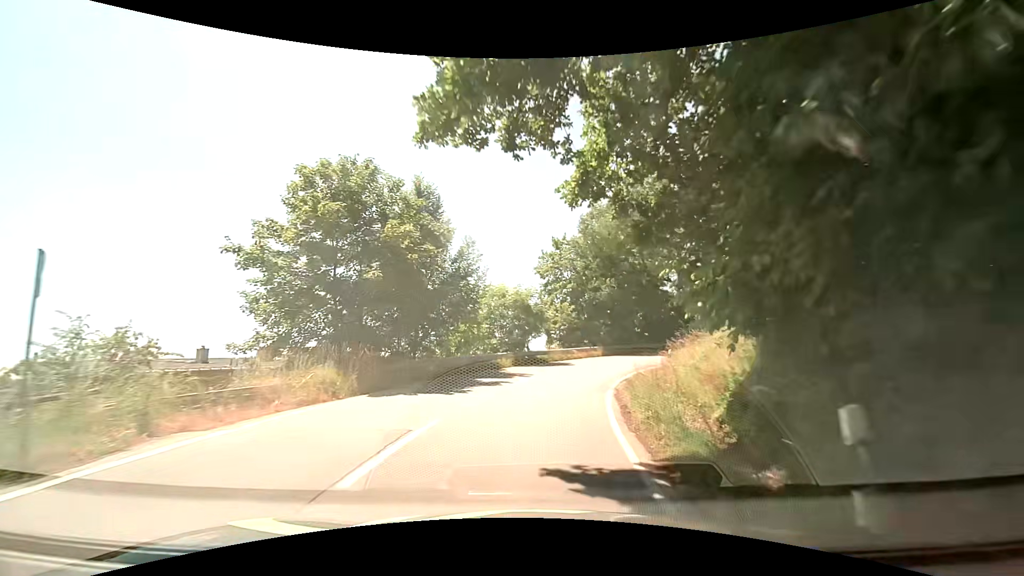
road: tertiary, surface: asphalt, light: Day
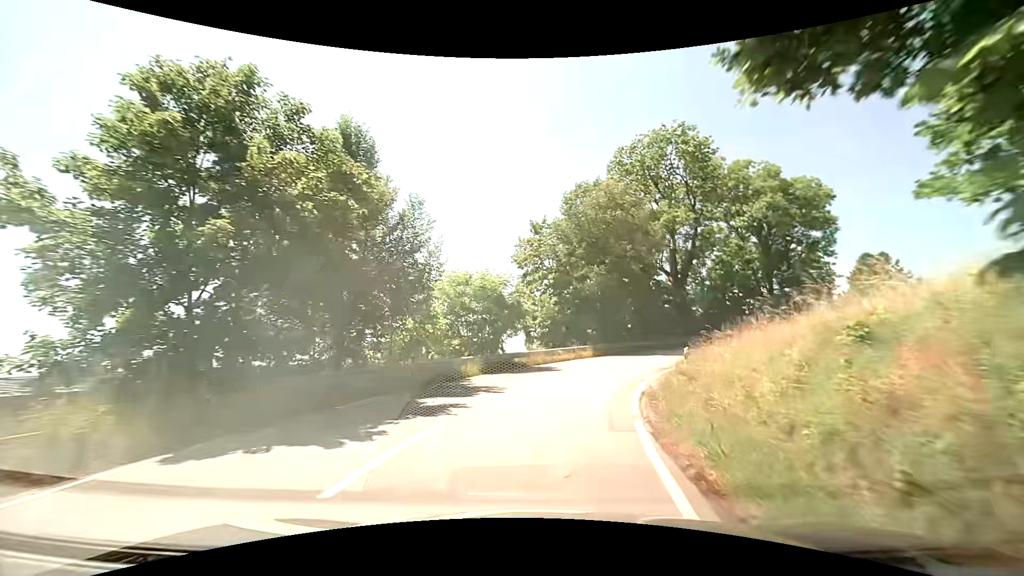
(+0.2, +6.4) m; +3°
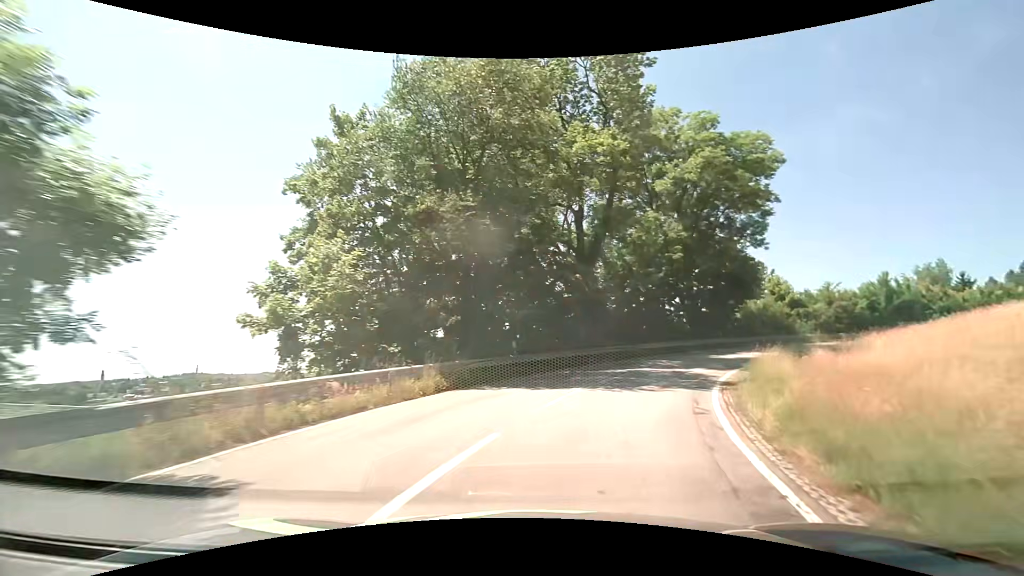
(+2.1, +18.6) m; +15°
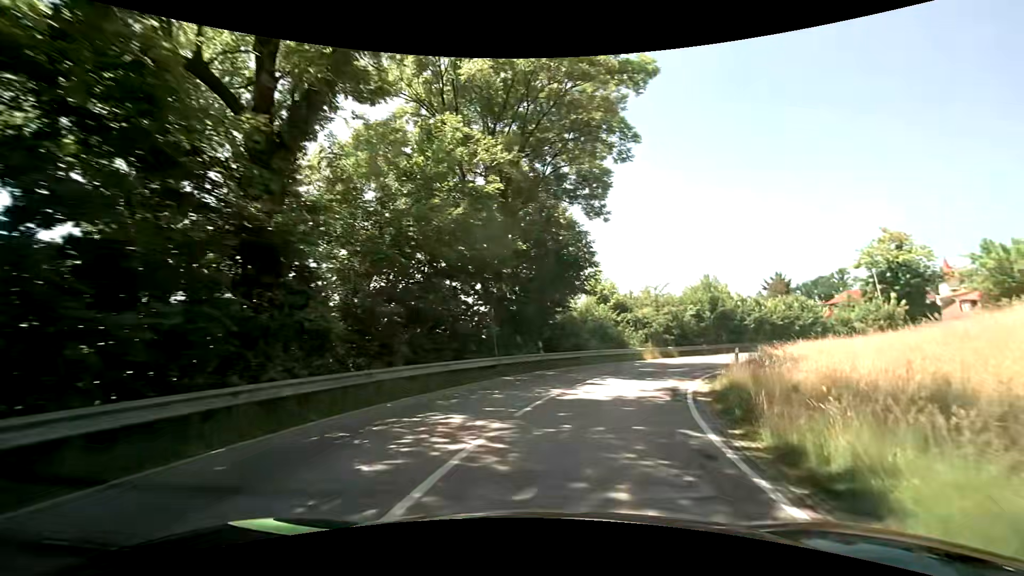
(+3.8, +17.6) m; +24°
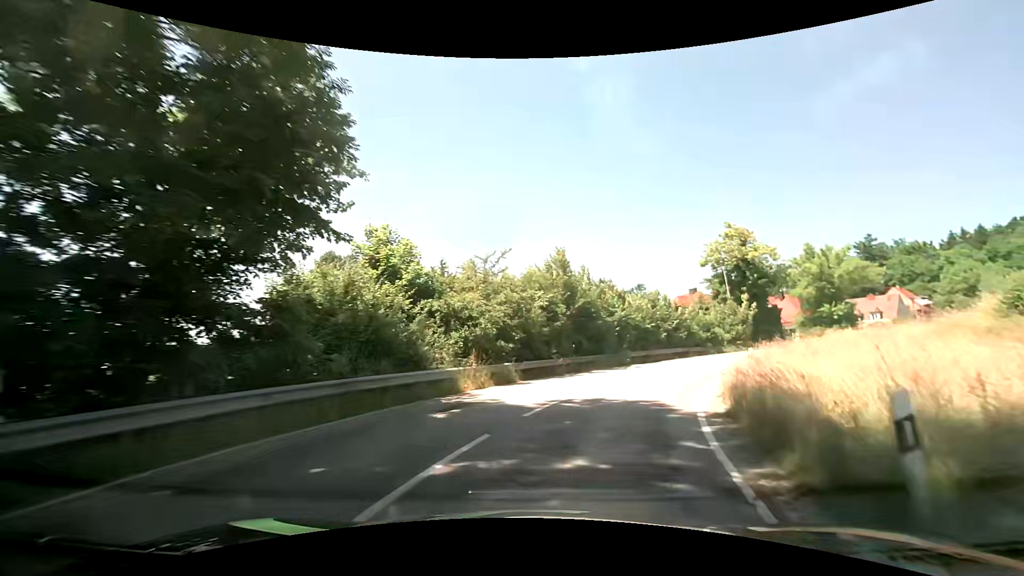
(+3.3, +16.9) m; +21°
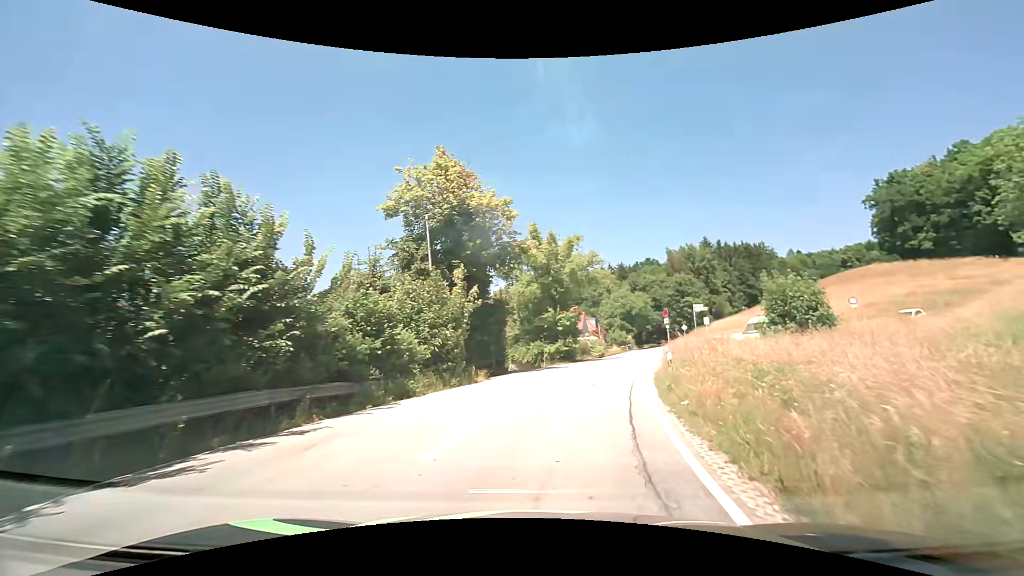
(+8.0, +25.5) m; +34°
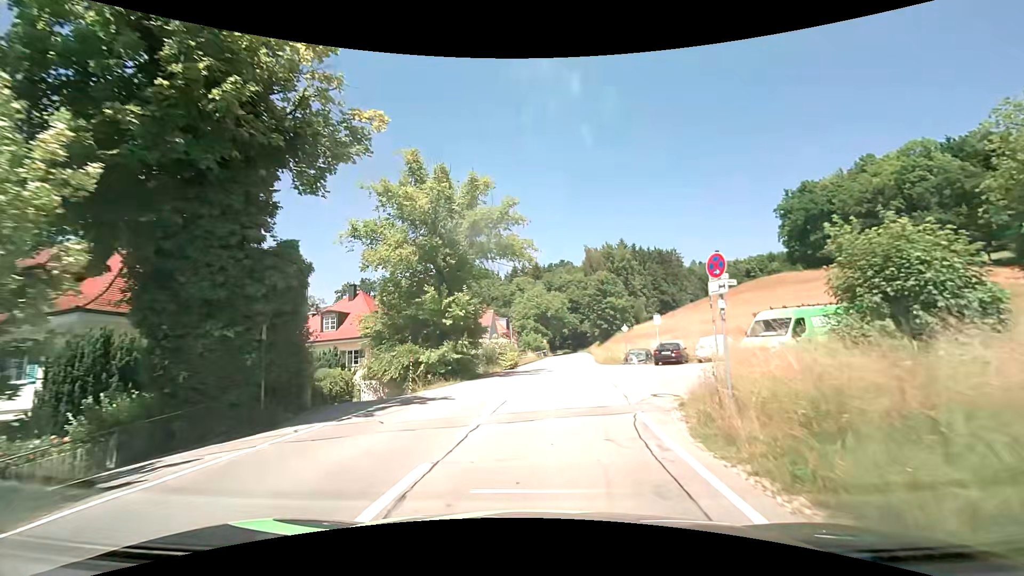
(+1.7, +15.7) m; +11°
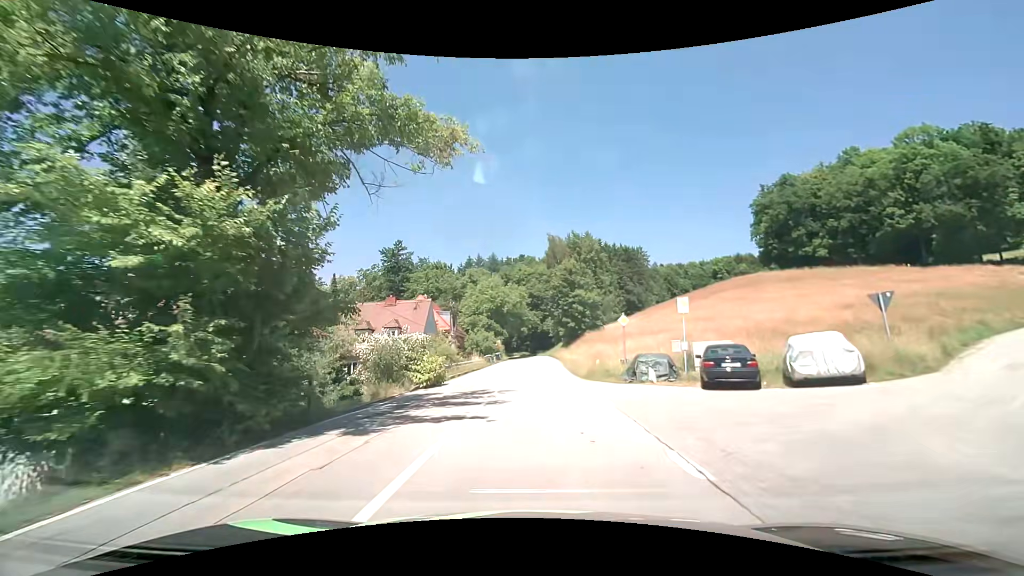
(+0.8, +15.8) m; +5°
(0, +10) (0, +20) (+1, +30) (+1, +40) (+1, +50) (+1, +60) (+1, +70) (+1, +80) (+1, +90) (-1, +100) m
